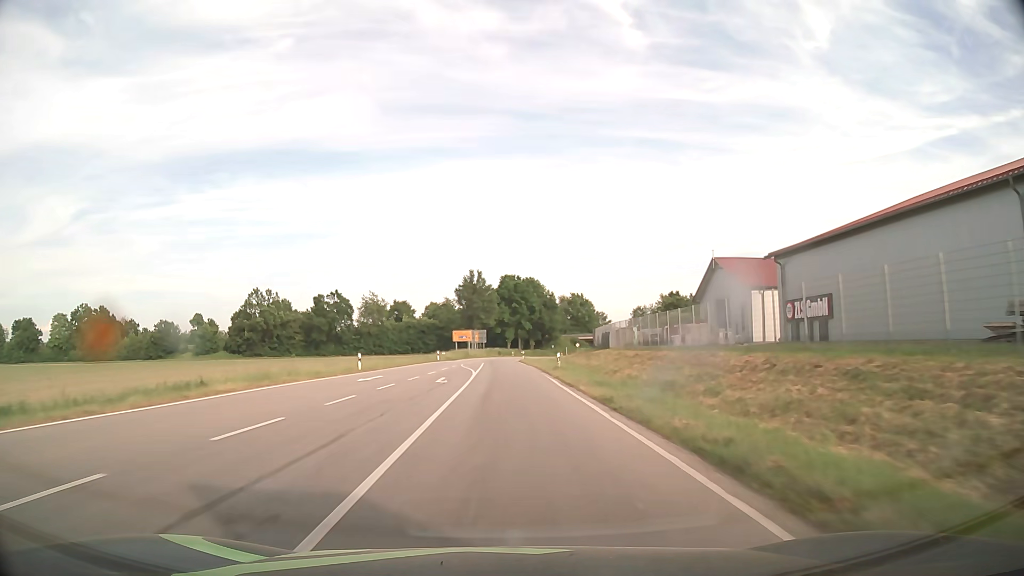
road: tertiary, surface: asphalt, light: Day
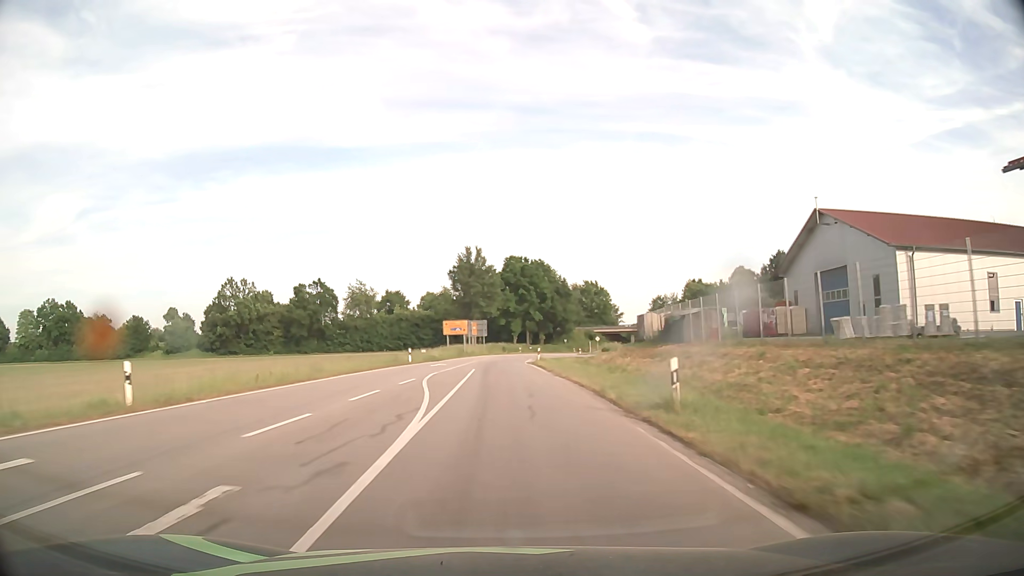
(-0.2, +23.7) m; -1°
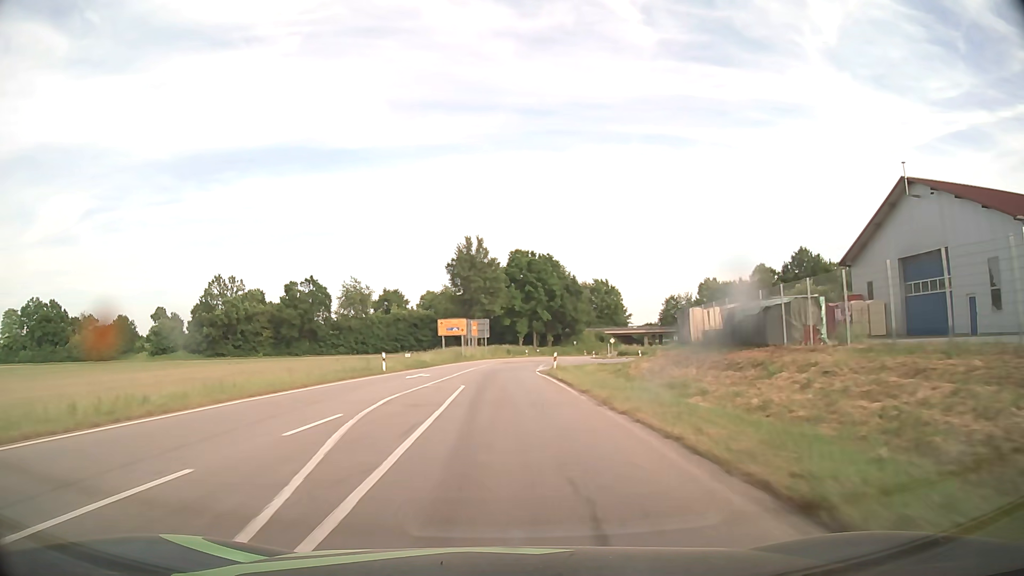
(0.0, +11.4) m; 0°
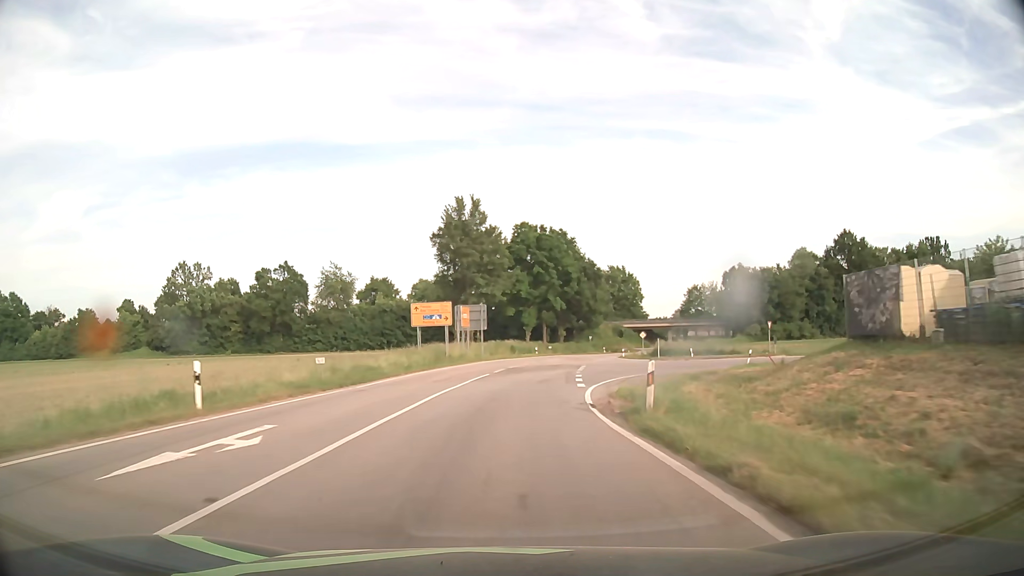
(-0.2, +21.9) m; 0°
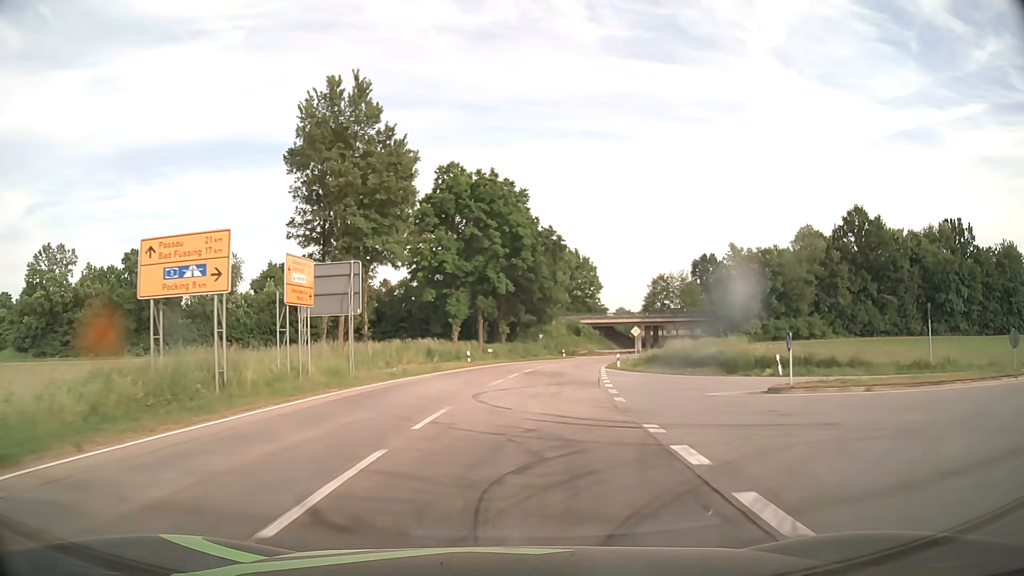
(+1.2, +31.0) m; +5°
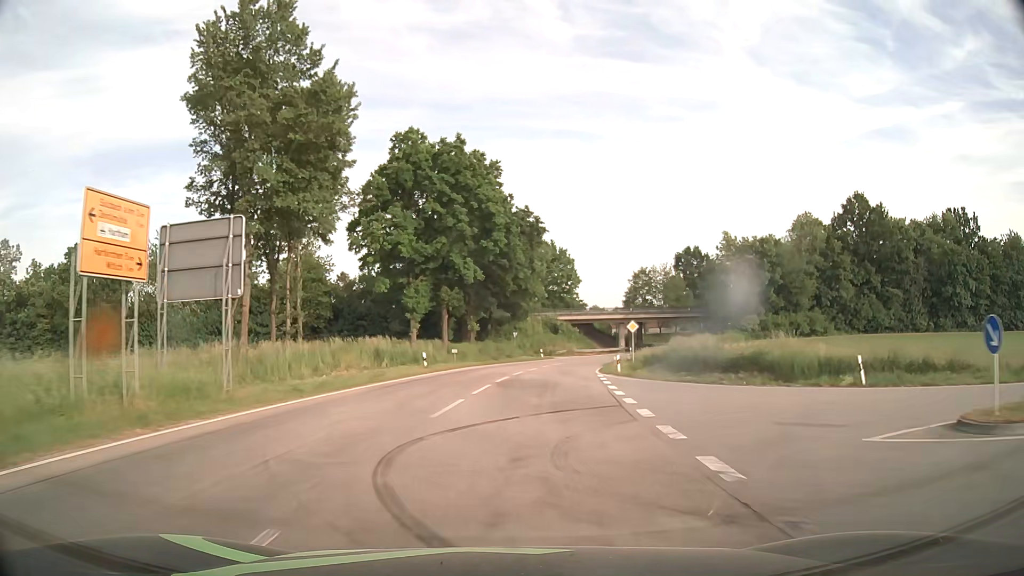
(+0.2, +10.0) m; +2°
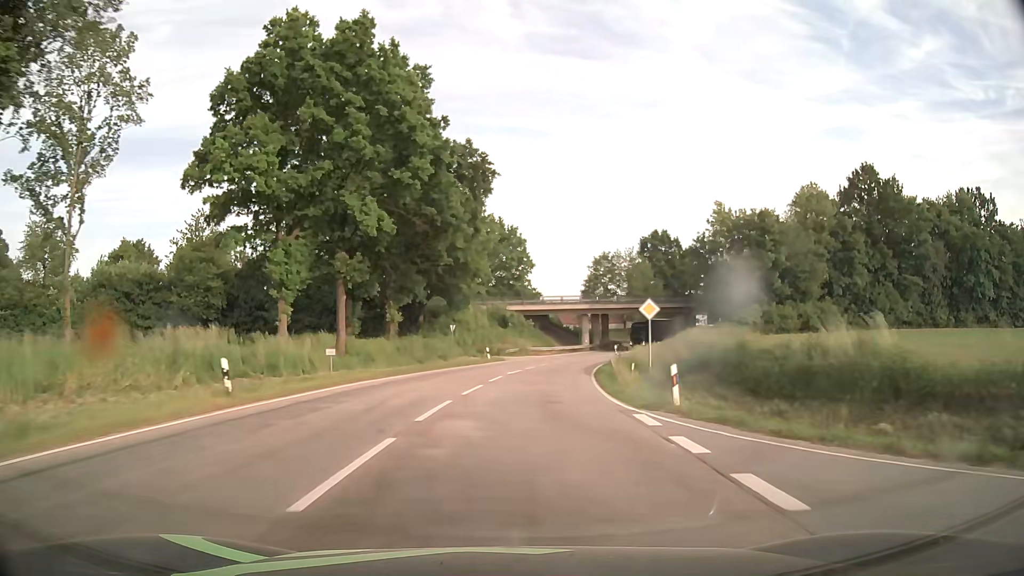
(+1.0, +19.5) m; +5°
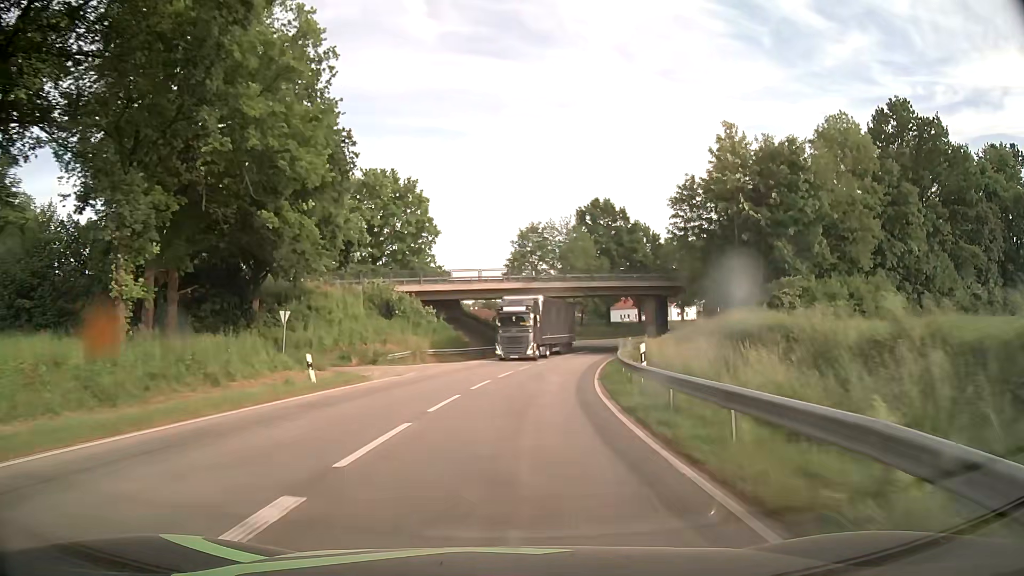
(+1.7, +28.9) m; +7°
(0, +10) (+1, +20) (+2, +30) (+4, +40) (+6, +50) (+9, +59) (+11, +69) (+14, +78) (+18, +88) (+23, +96) m
